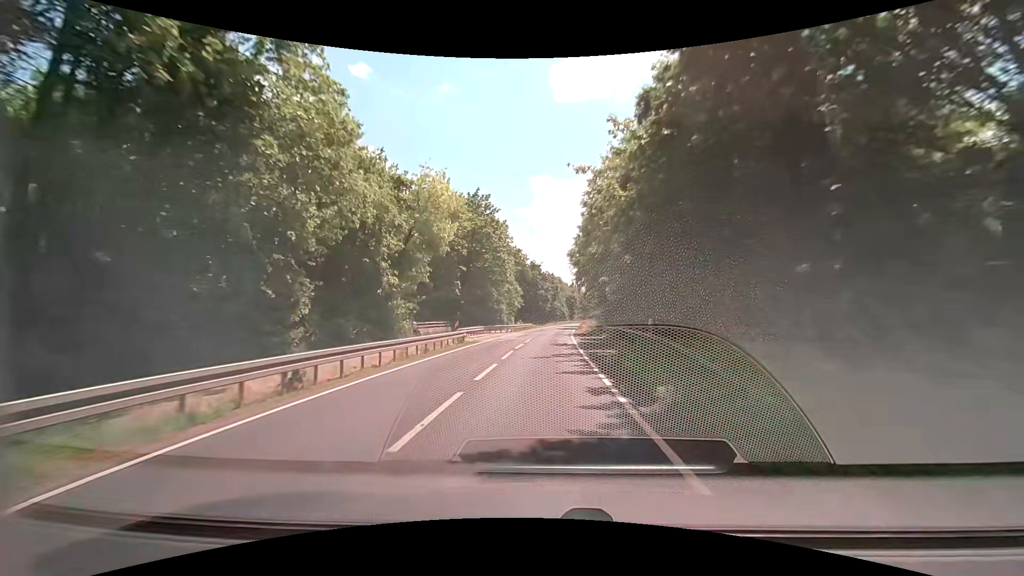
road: secondary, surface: asphalt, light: Day
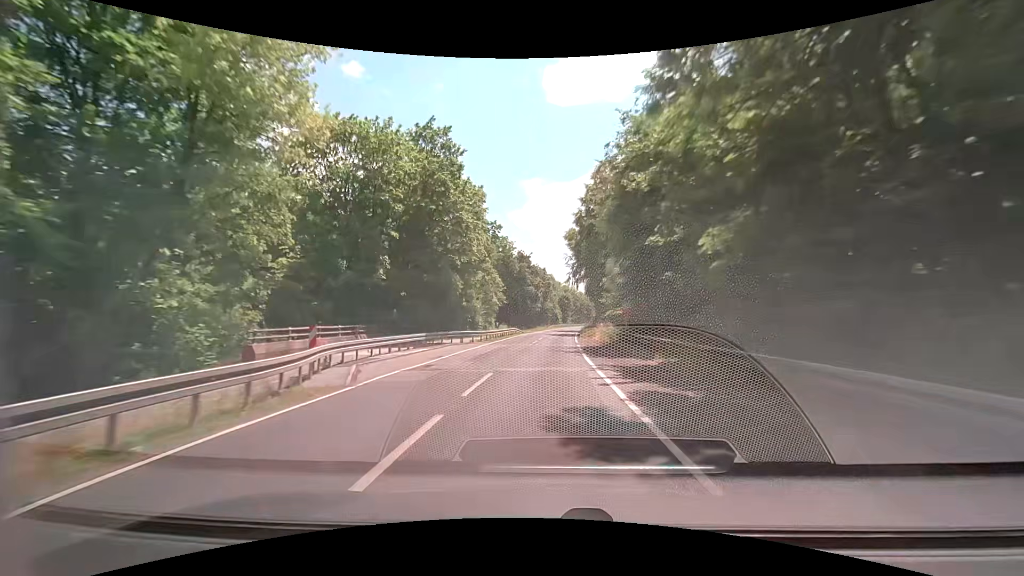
(+0.1, +20.0) m; +1°
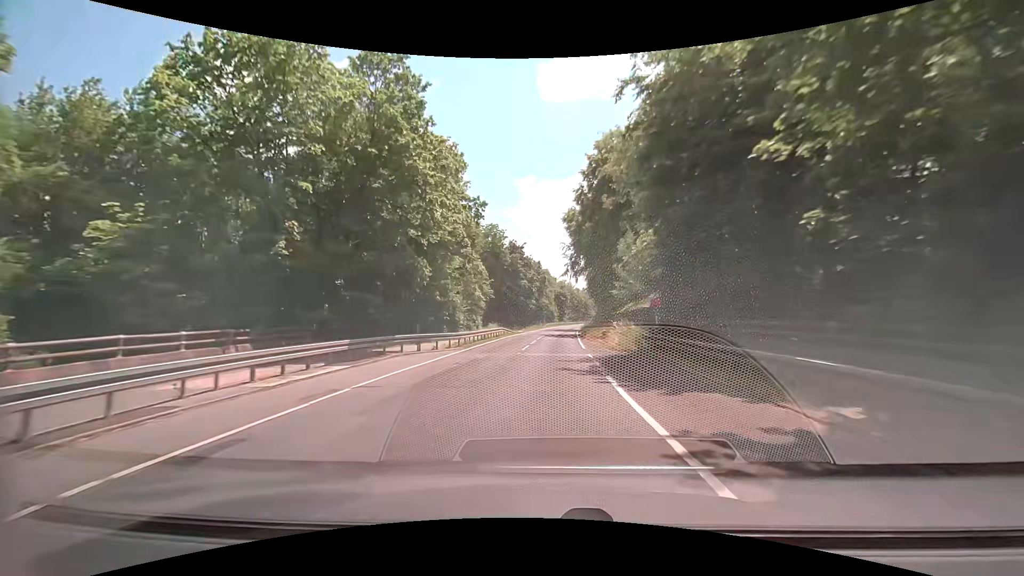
(0.0, +9.9) m; +1°
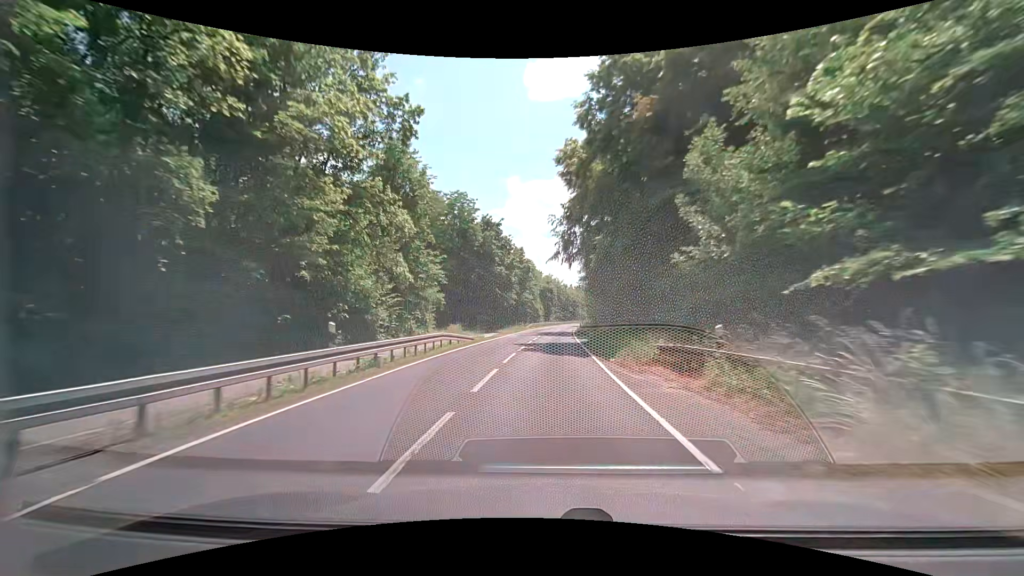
(0.0, +19.8) m; +1°
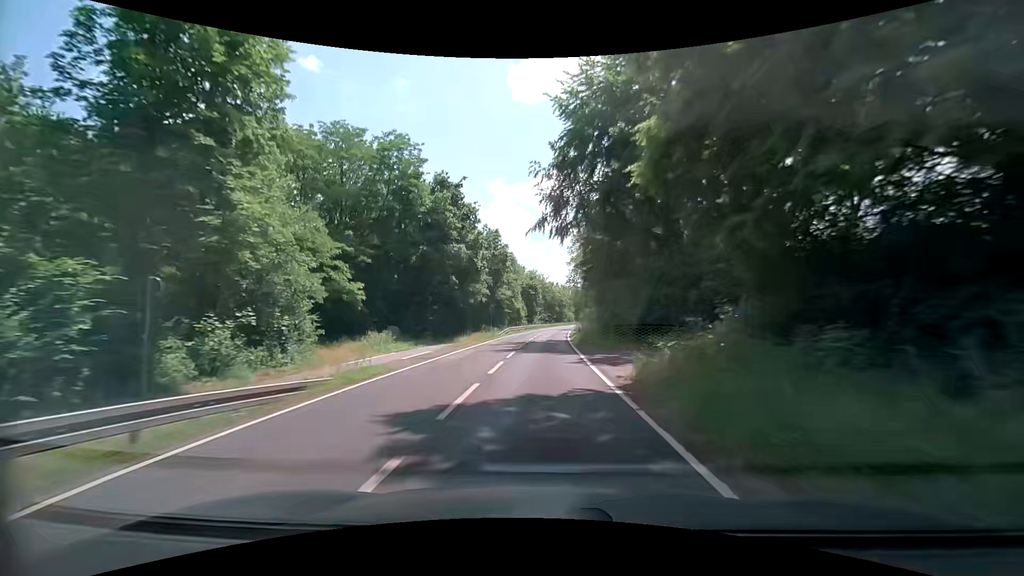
(+0.3, +19.9) m; +2°
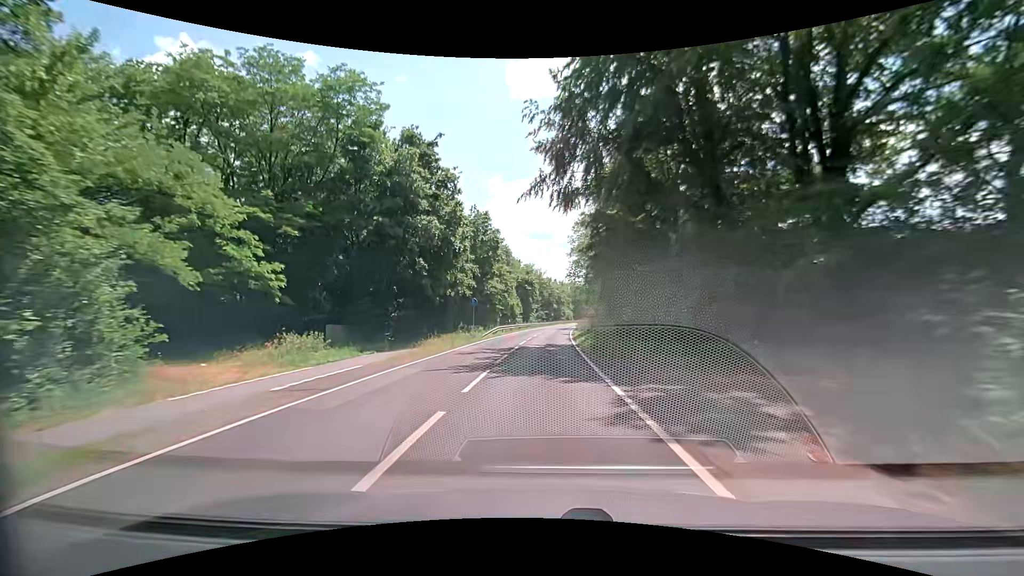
(0.0, +10.0) m; +1°
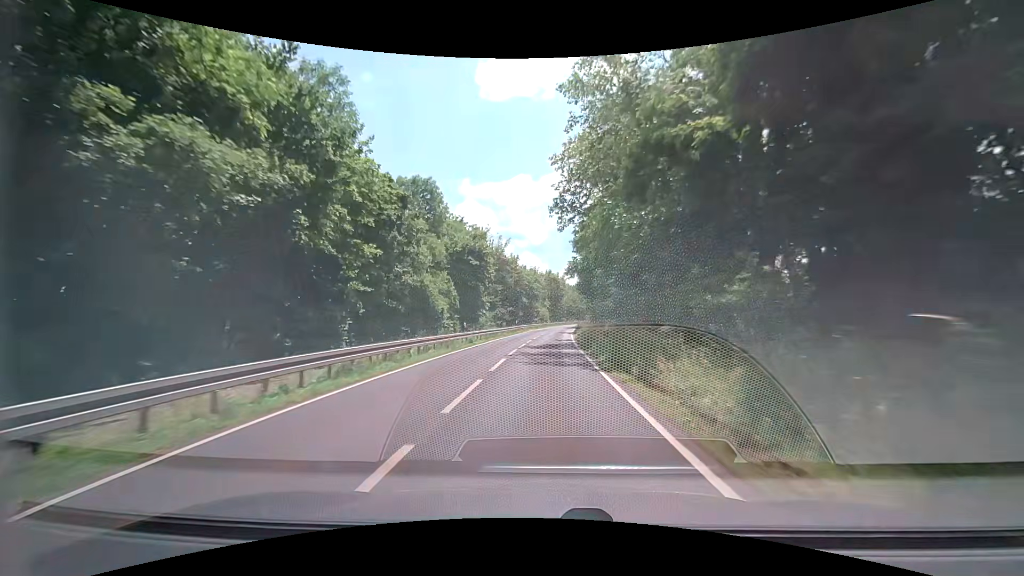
(+0.8, +49.9) m; +3°
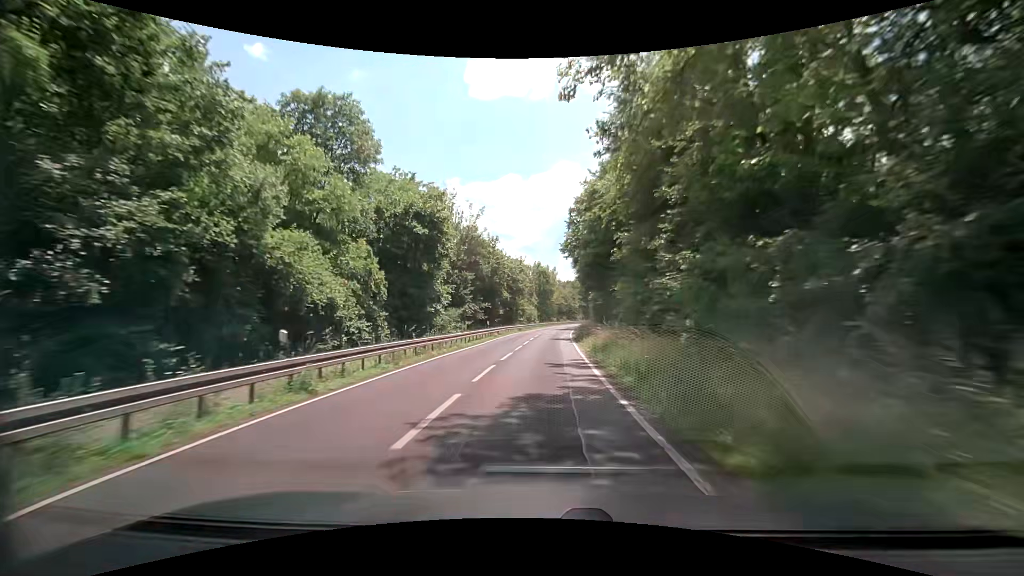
(+0.2, +20.0) m; +1°
(0, +10) (0, +20) (0, +30) (+1, +40) (+1, +50) (+2, +60) (+3, +70) (+4, +80) (+5, +90) (+6, +100) m
